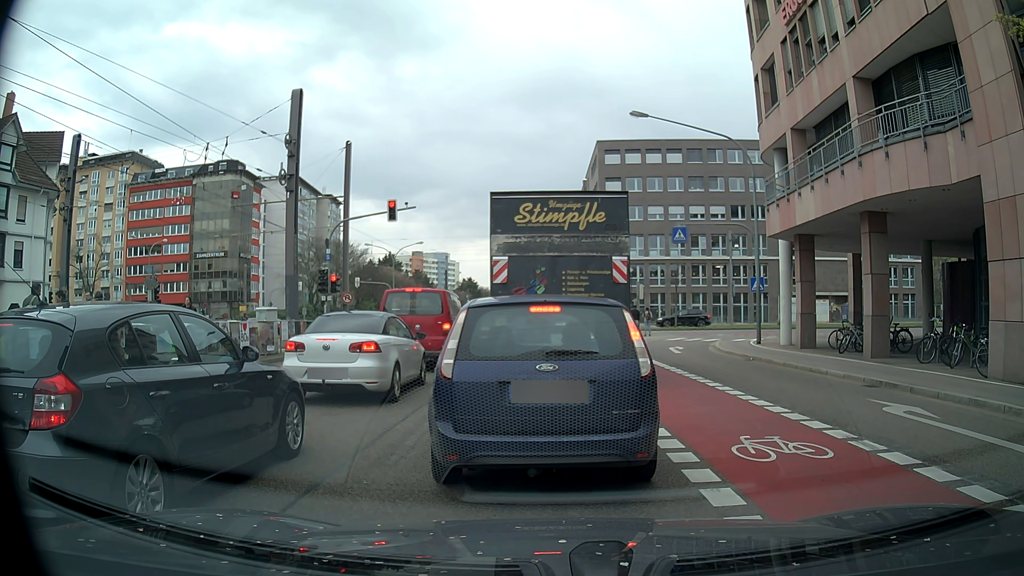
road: secondary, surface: asphalt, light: Day
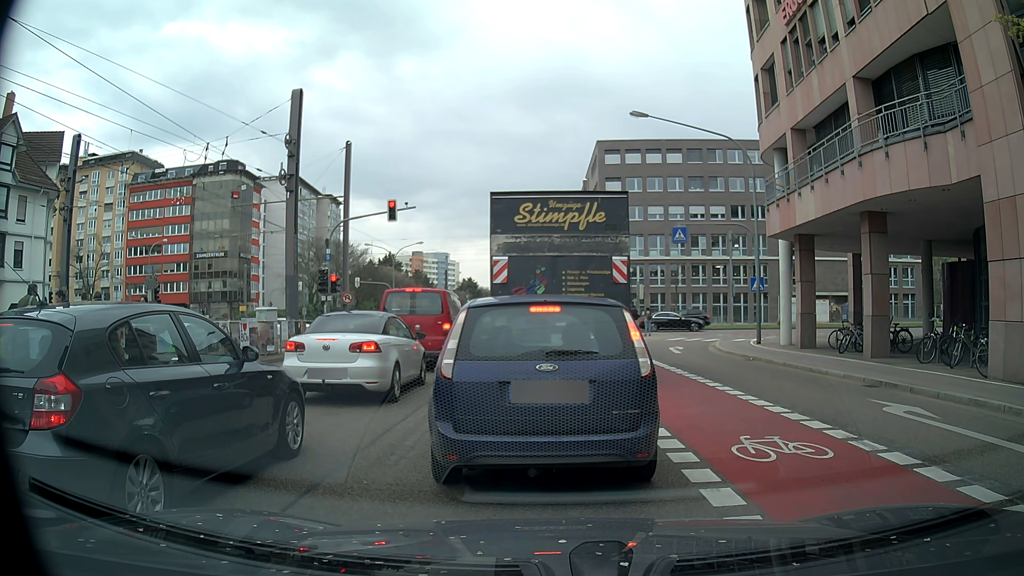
(0.0, 0.0) m; 0°
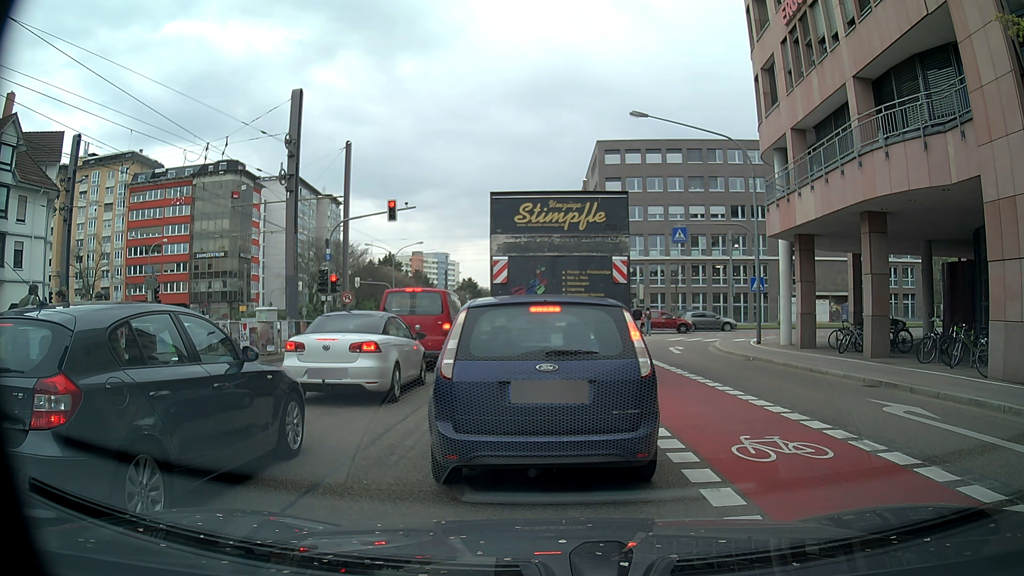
(0.0, 0.0) m; 0°
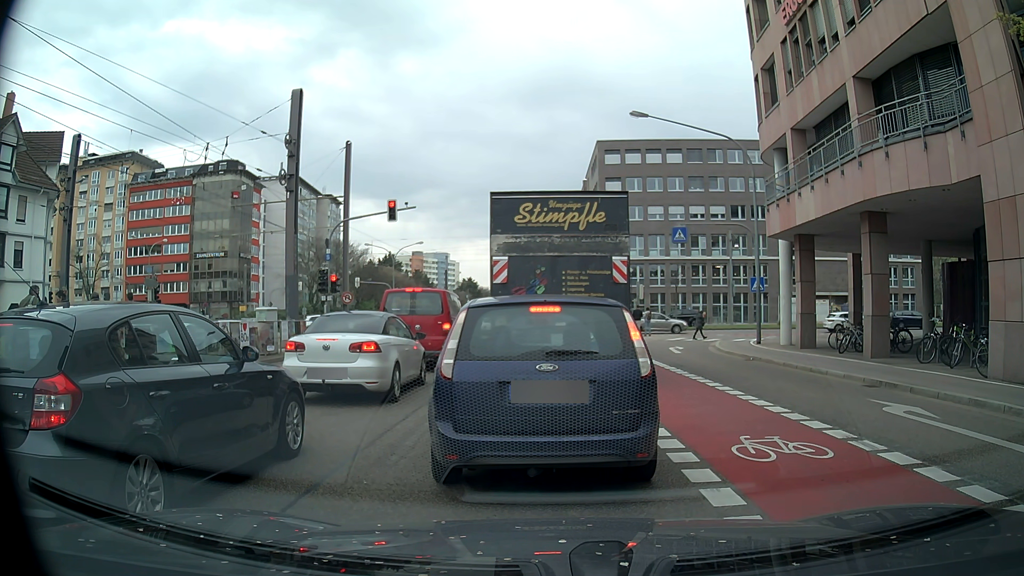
(0.0, 0.0) m; 0°
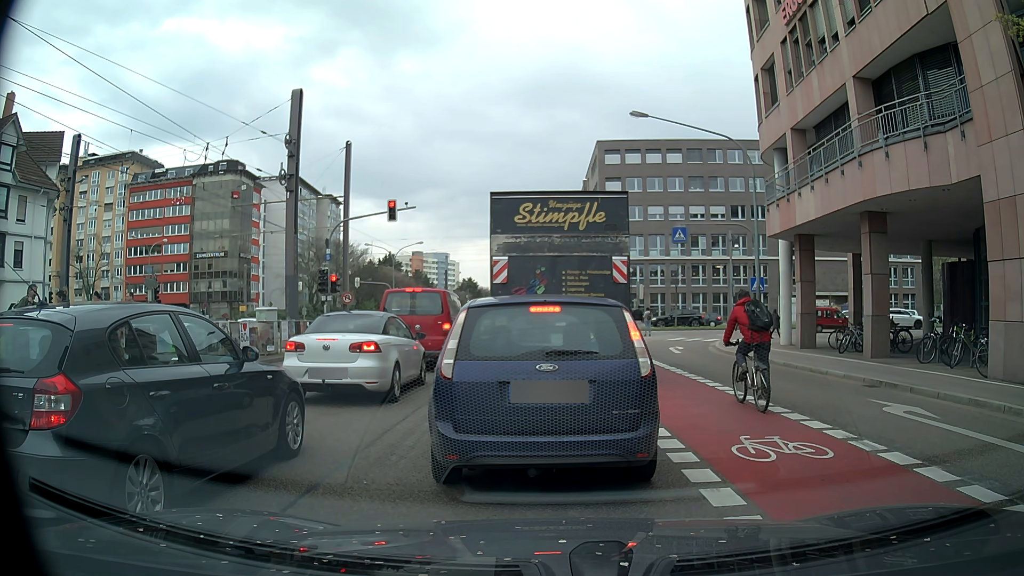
(0.0, 0.0) m; 0°
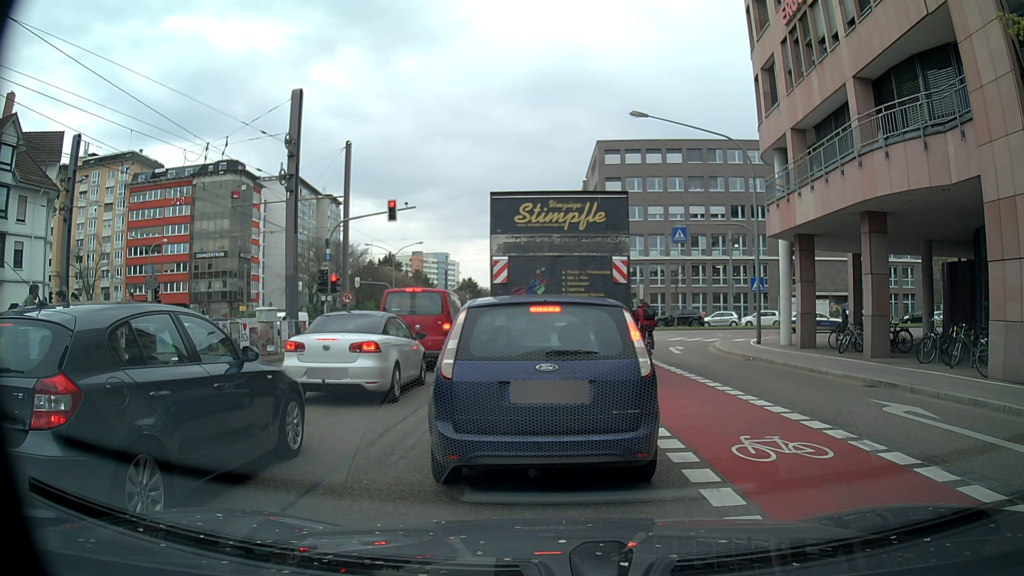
(0.0, 0.0) m; 0°
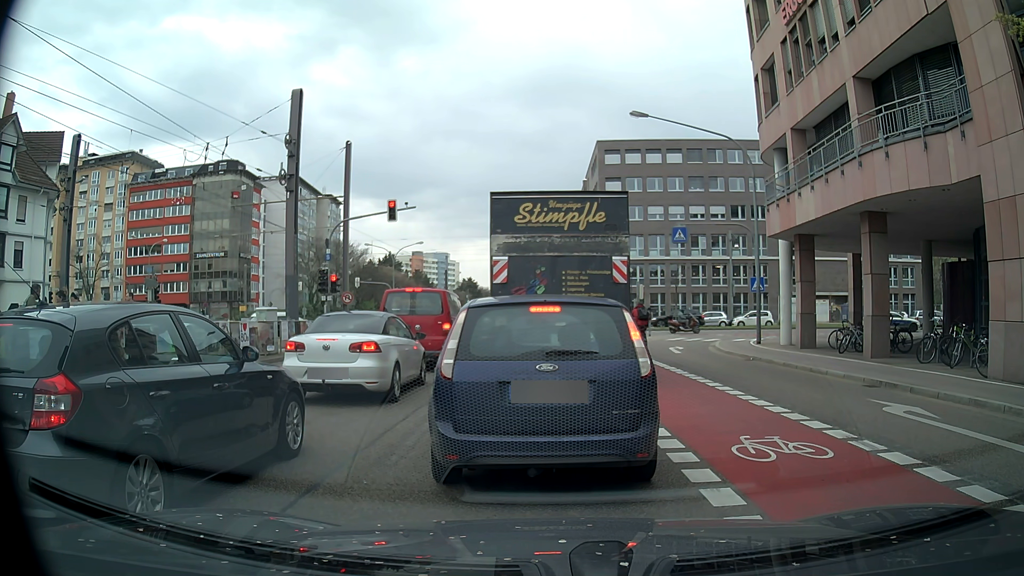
(0.0, 0.0) m; 0°
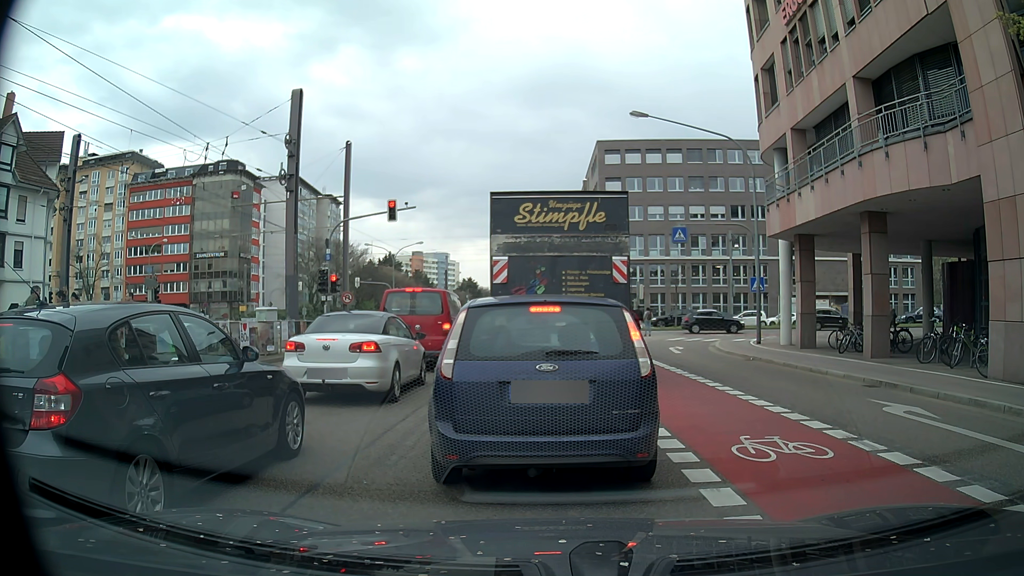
(0.0, 0.0) m; 0°
